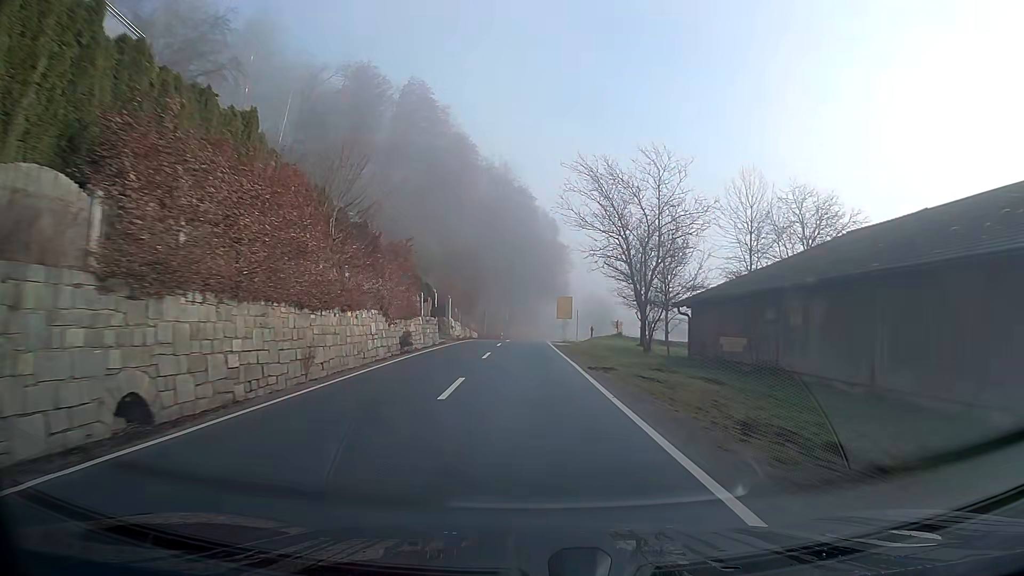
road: secondary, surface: asphalt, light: Day
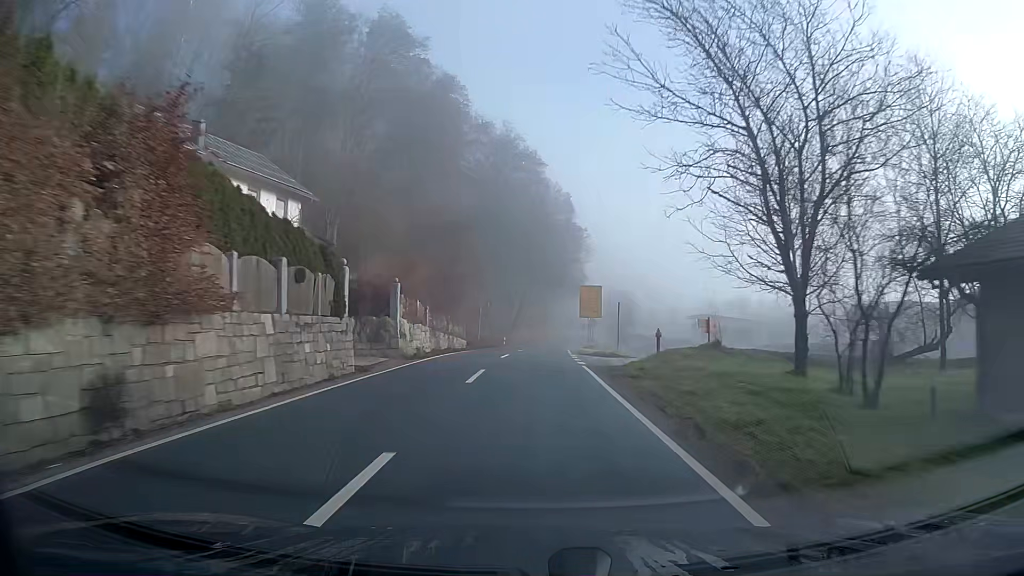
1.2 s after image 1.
(-0.1, +20.9) m; 0°
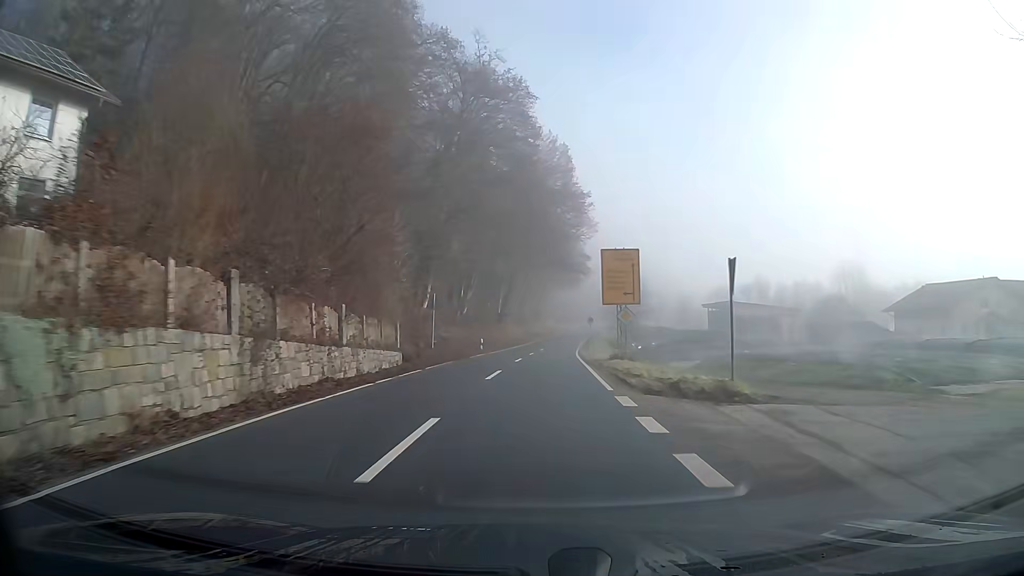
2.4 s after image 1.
(+0.1, +21.1) m; +1°
(0, +10) (0, +20) (+1, +30) (+1, +40) (+2, +50) (+3, +60) (+4, +70) (+5, +80) (+6, +90) (+7, +100) m
